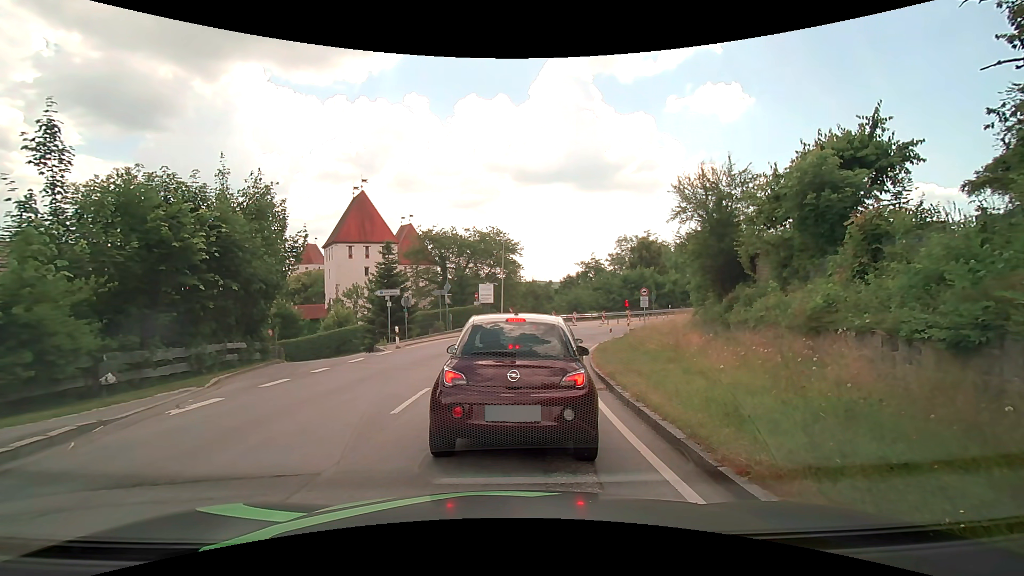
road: secondary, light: Day
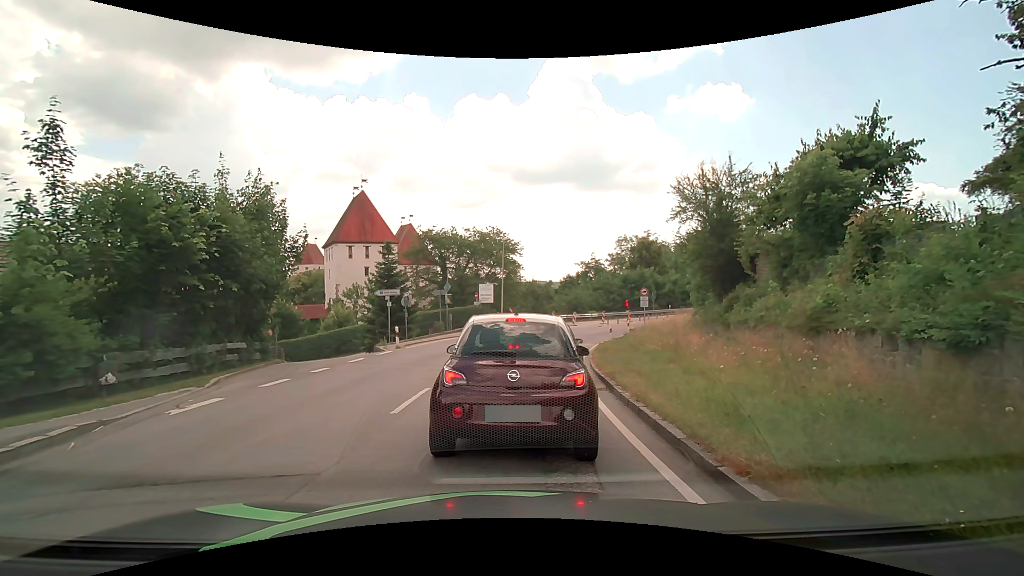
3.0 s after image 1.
(0.0, 0.0) m; 0°
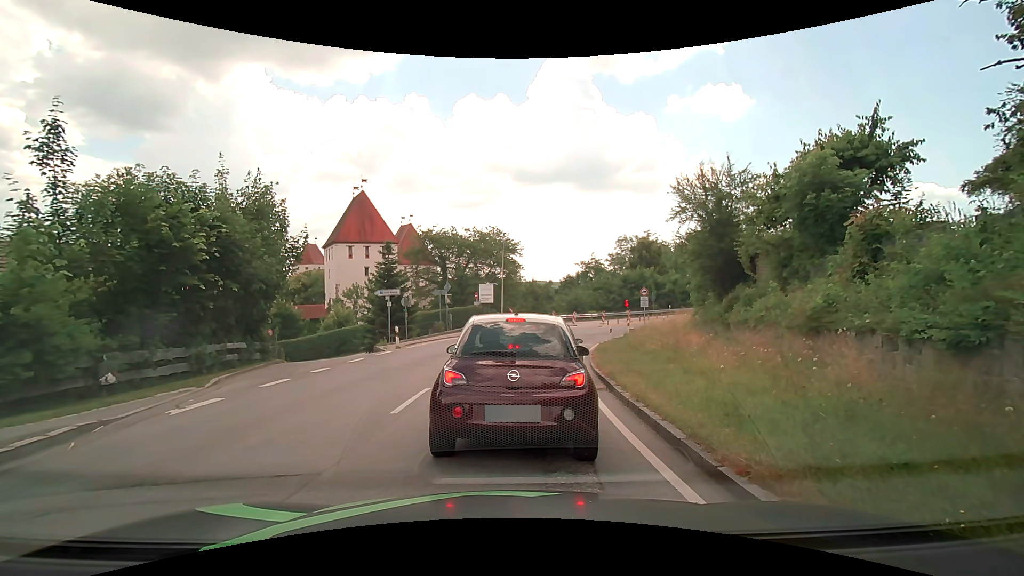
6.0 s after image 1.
(0.0, 0.0) m; 0°
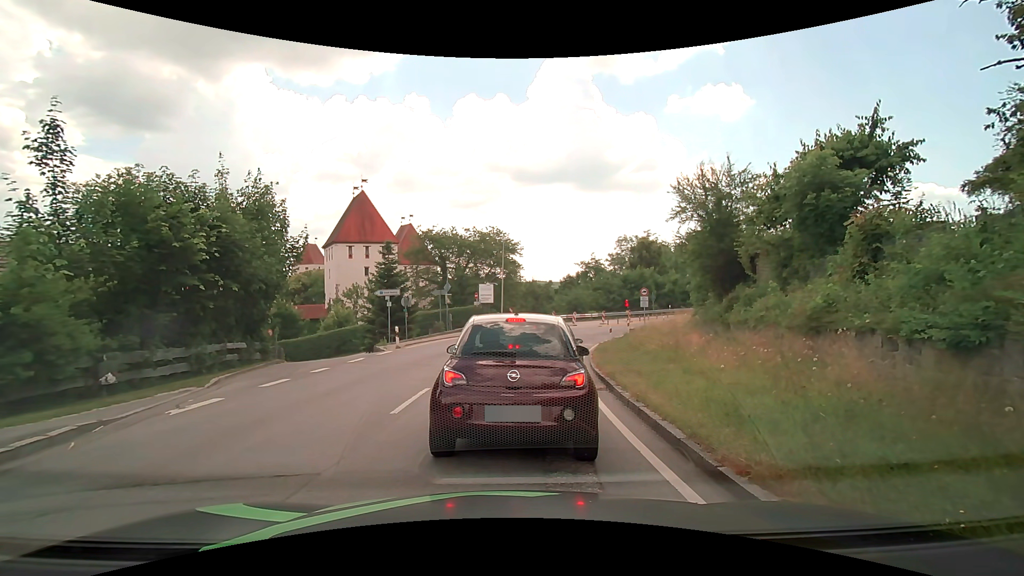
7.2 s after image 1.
(0.0, 0.0) m; 0°
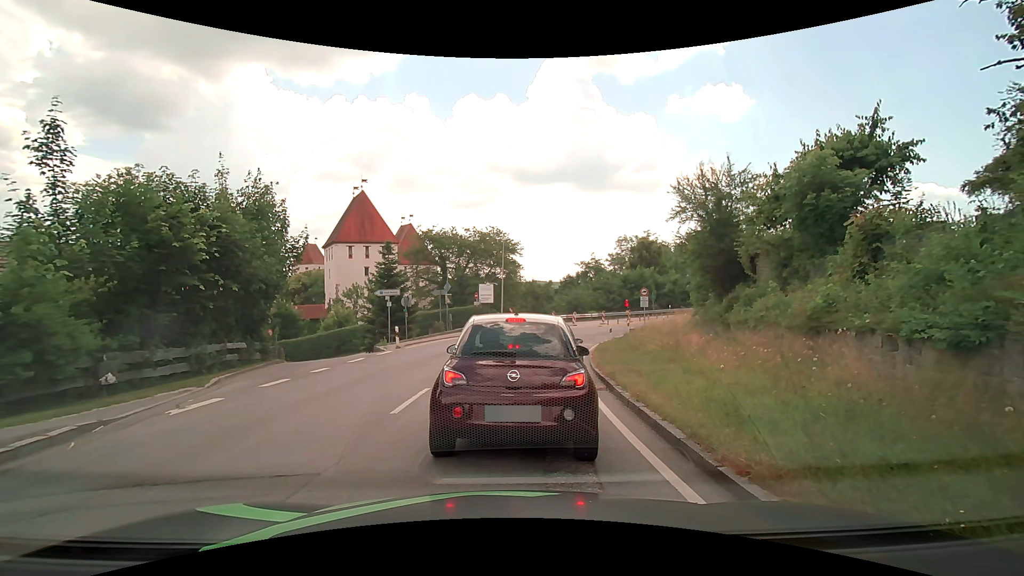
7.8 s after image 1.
(0.0, 0.0) m; 0°
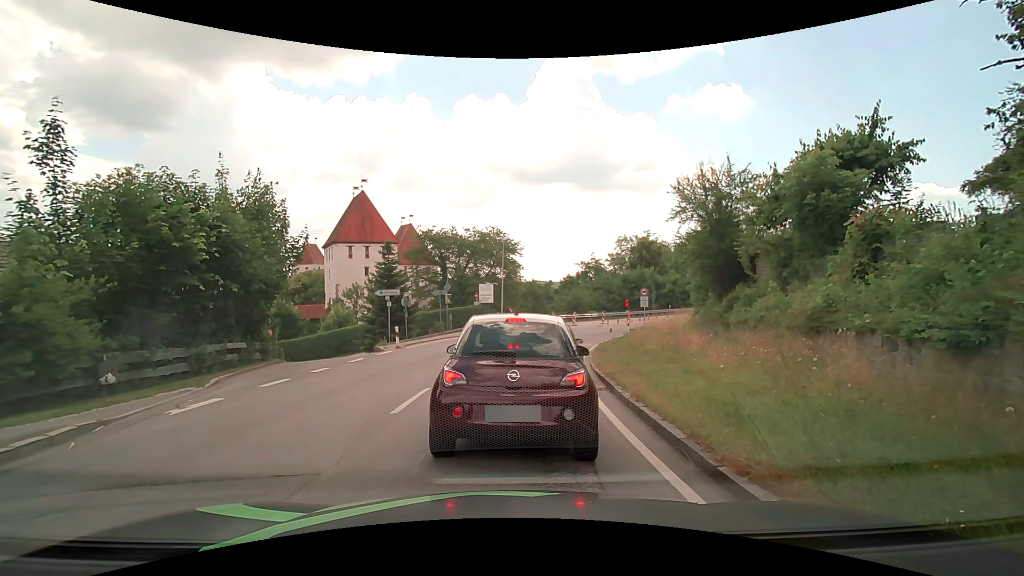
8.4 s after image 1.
(0.0, 0.0) m; 0°
